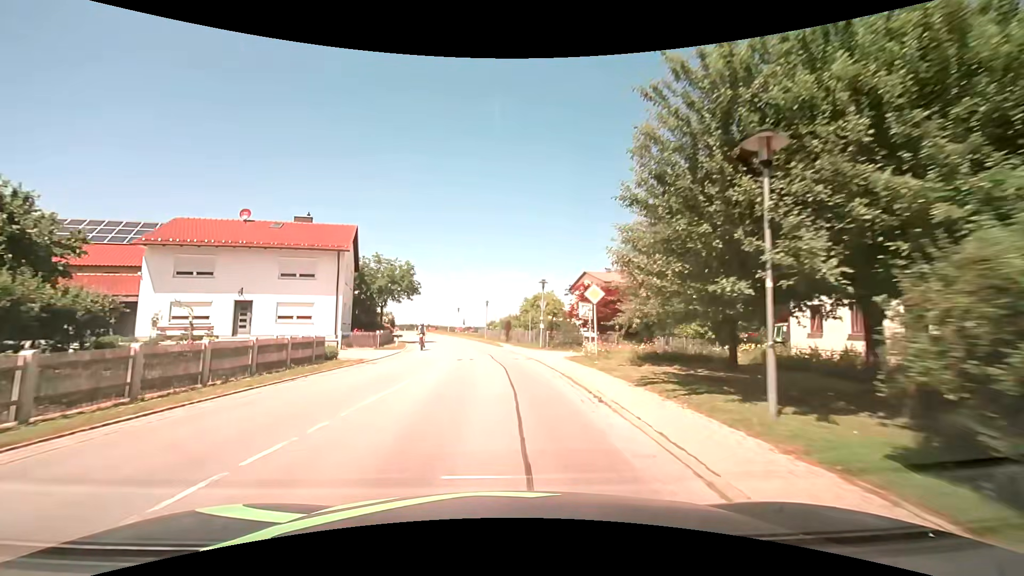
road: secondary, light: Day
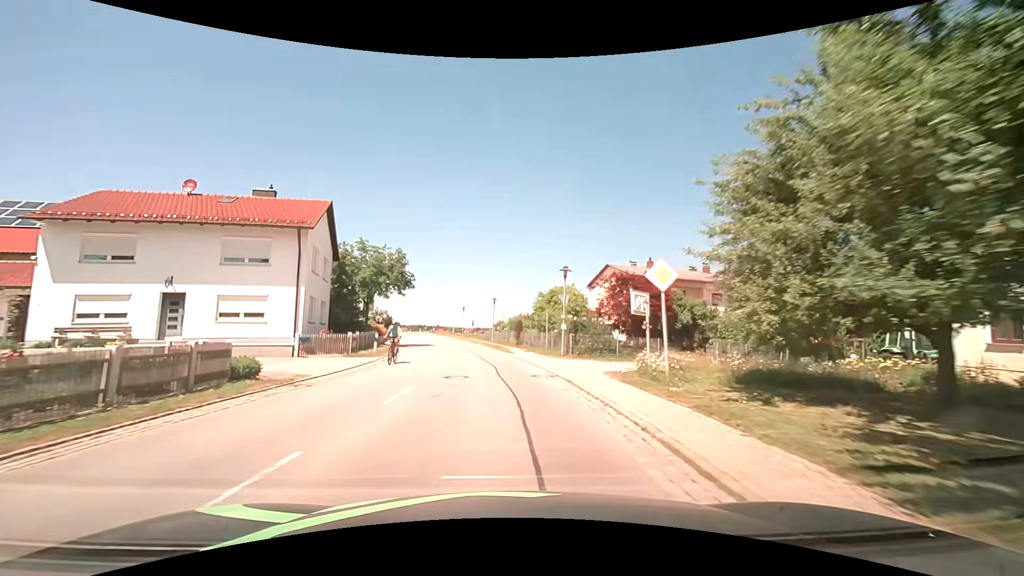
(-0.1, +7.6) m; -2°
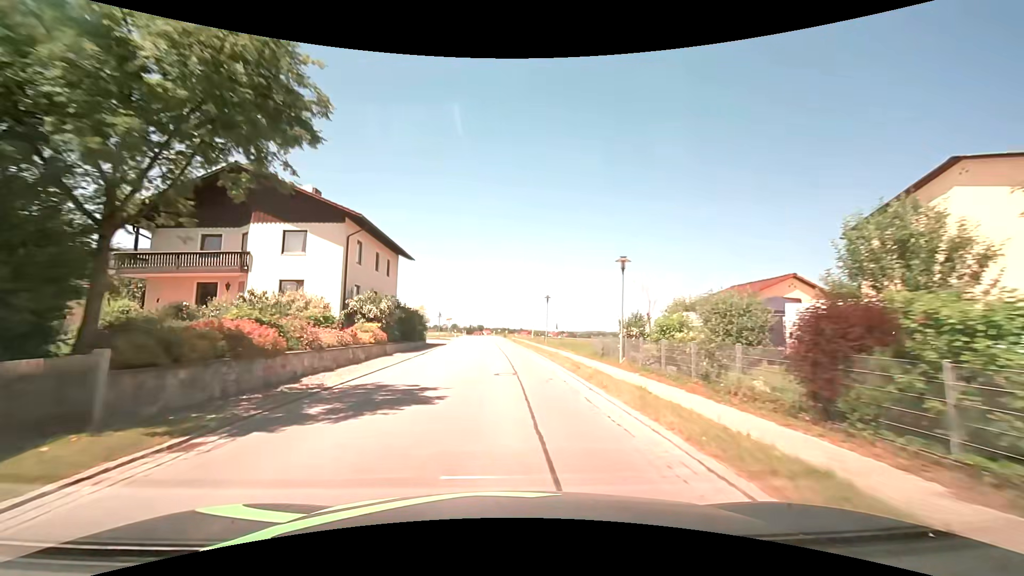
(-2.2, +30.3) m; -9°
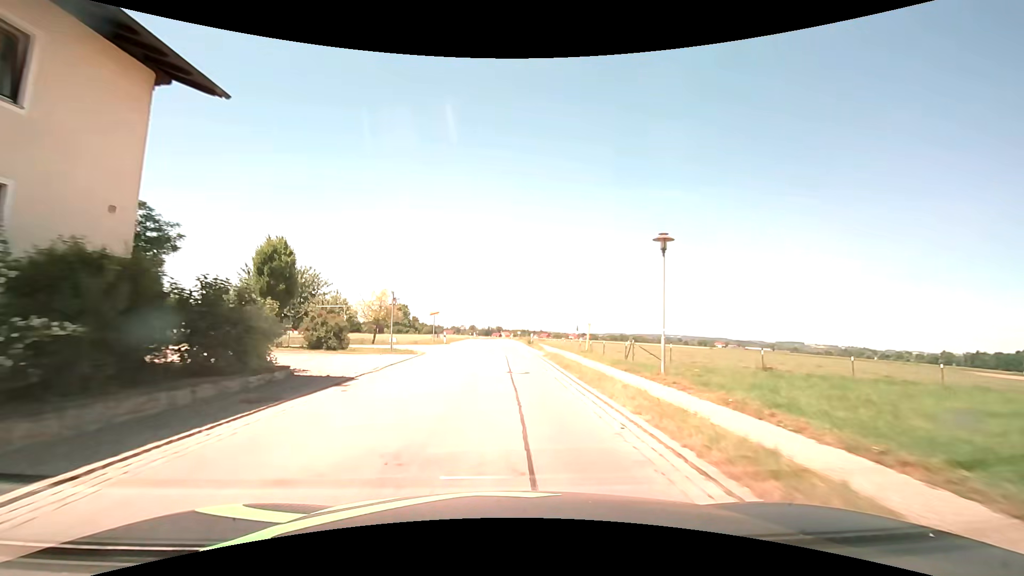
(-0.5, +30.4) m; -2°
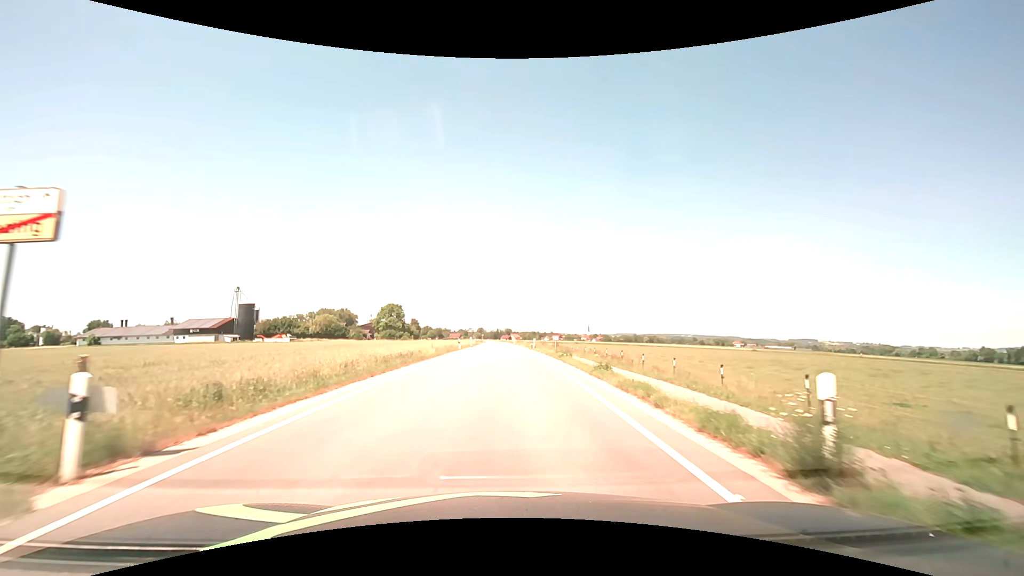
(-0.9, +38.0) m; -1°
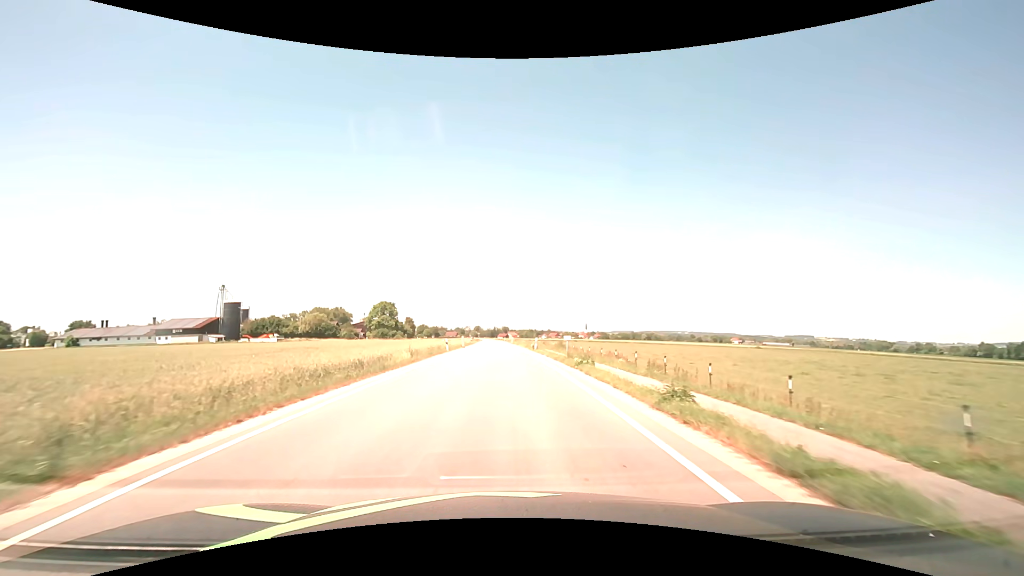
(0.0, +7.6) m; 0°
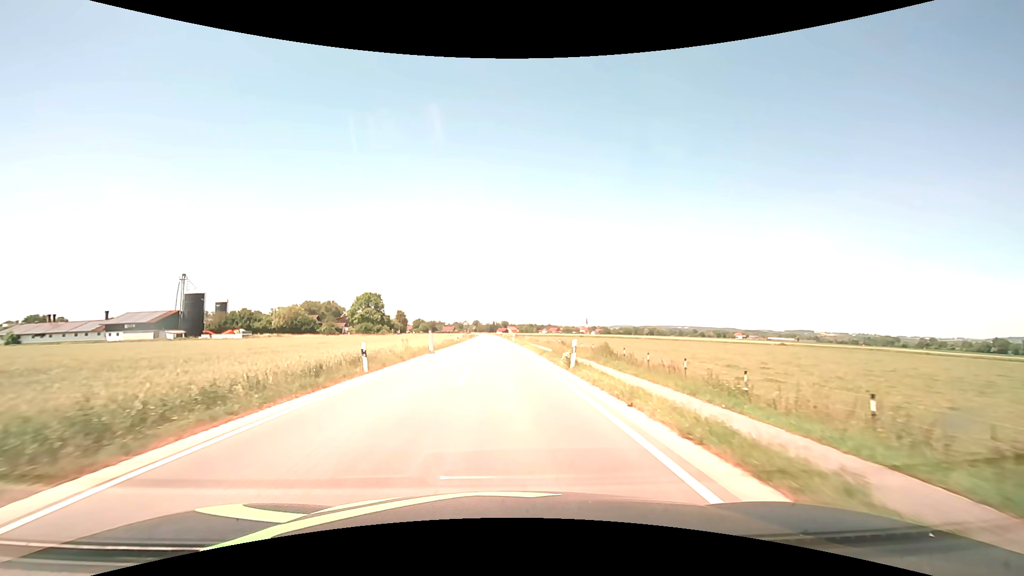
(0.0, +22.9) m; 0°
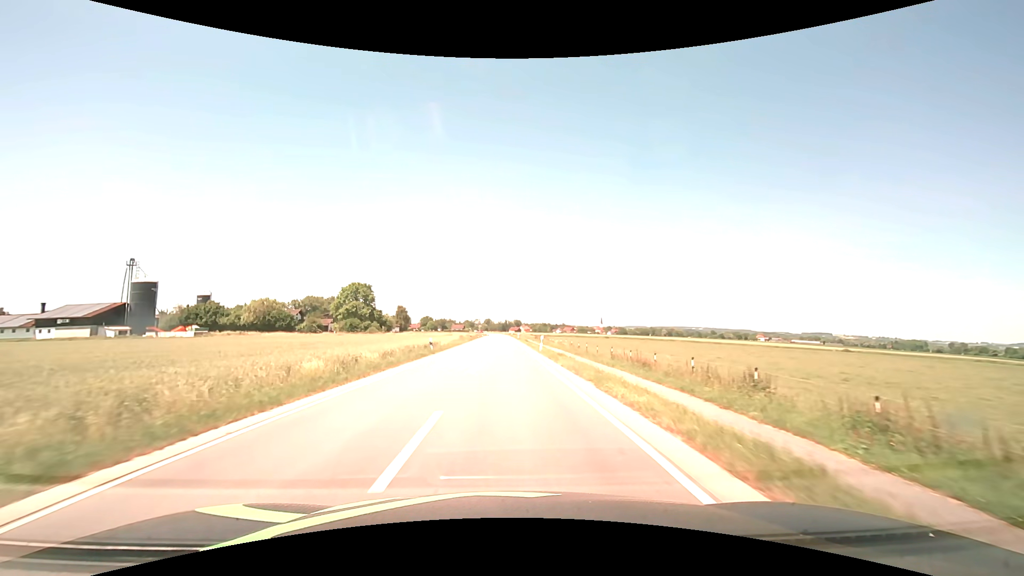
(-0.5, +32.0) m; -1°
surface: asphalt
(0, +10) (0, +20) (0, +30) (0, +40) (0, +50) (0, +60) (0, +70) (0, +80) (0, +90) (0, +100) m
